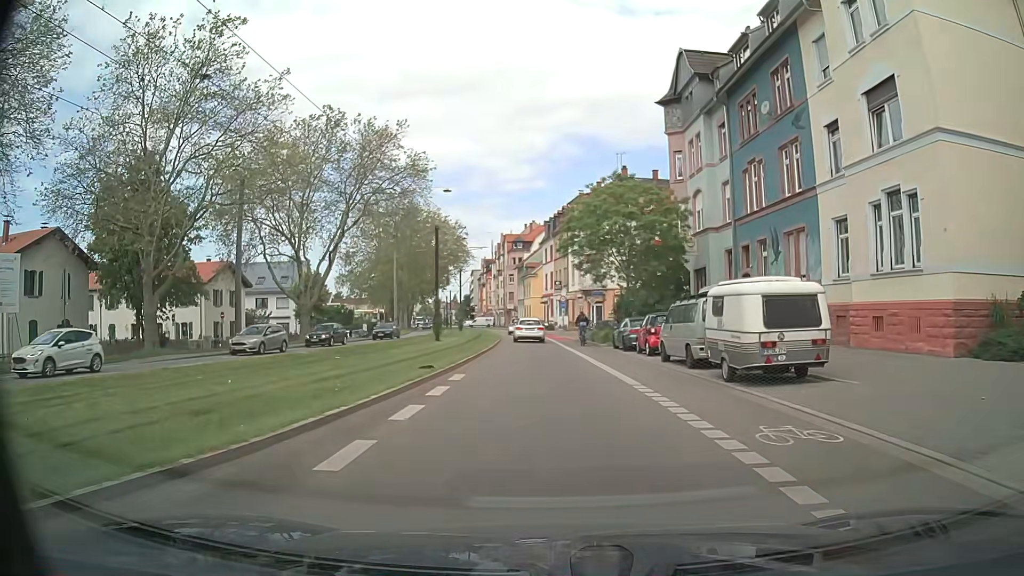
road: secondary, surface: asphalt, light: Day
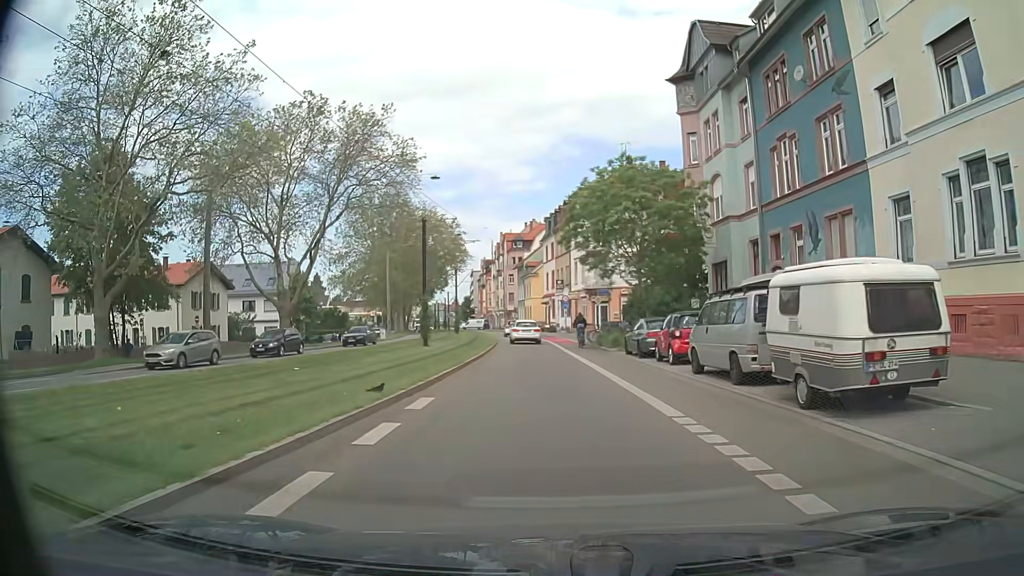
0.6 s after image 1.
(0.0, +4.5) m; +1°
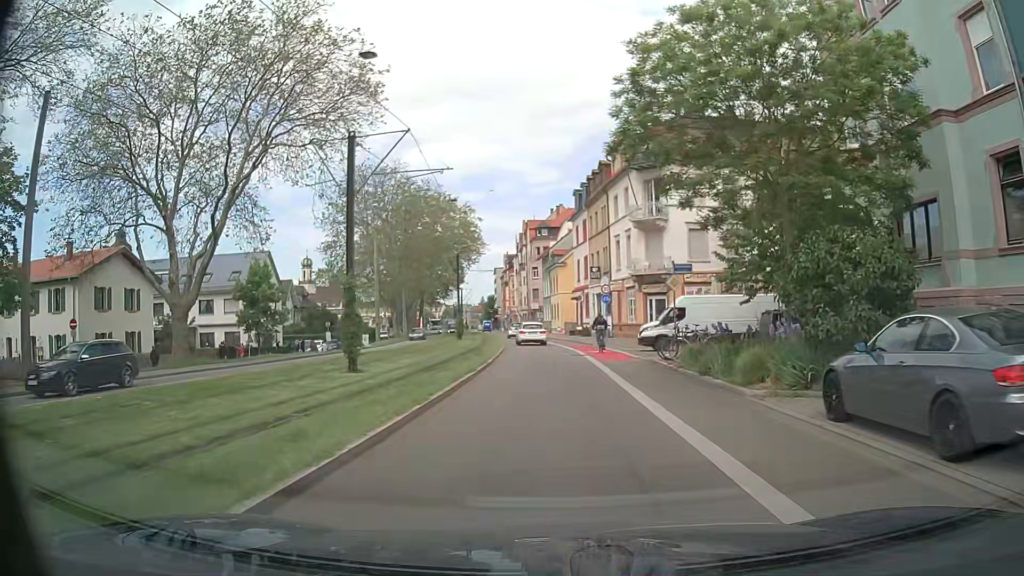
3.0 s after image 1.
(-0.4, +17.9) m; -3°
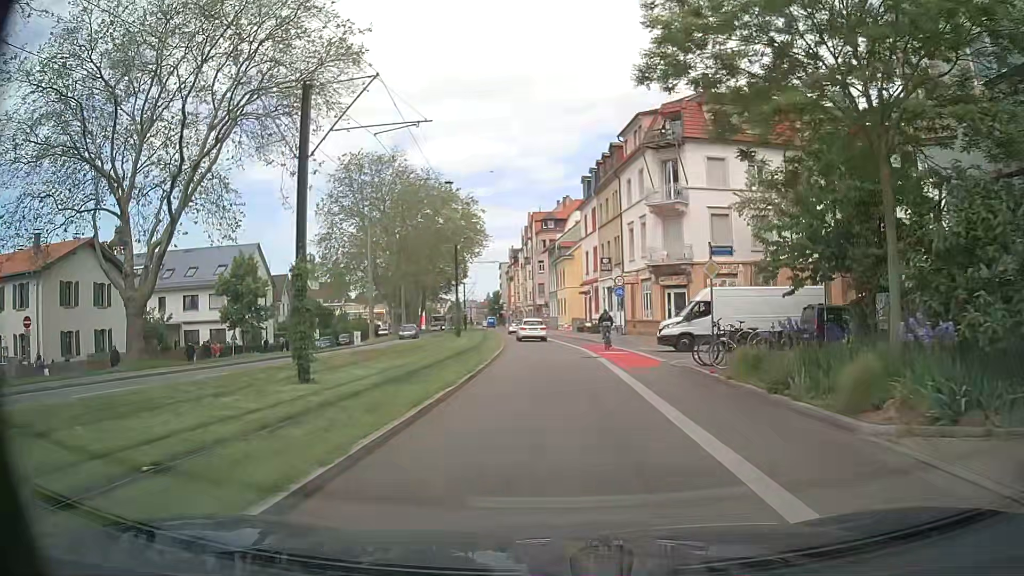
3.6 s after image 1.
(0.0, +4.5) m; -1°
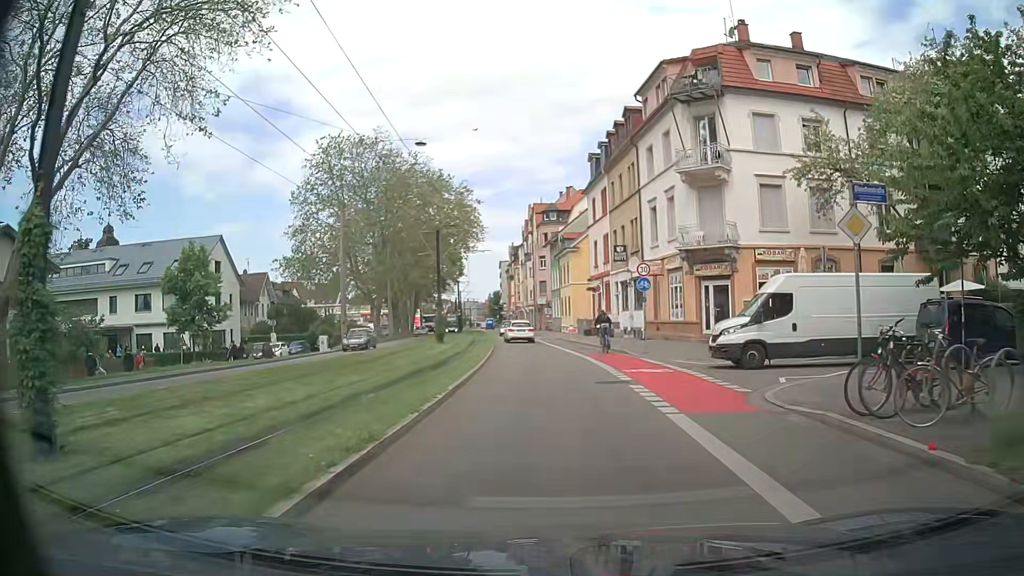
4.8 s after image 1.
(+0.1, +9.0) m; +1°
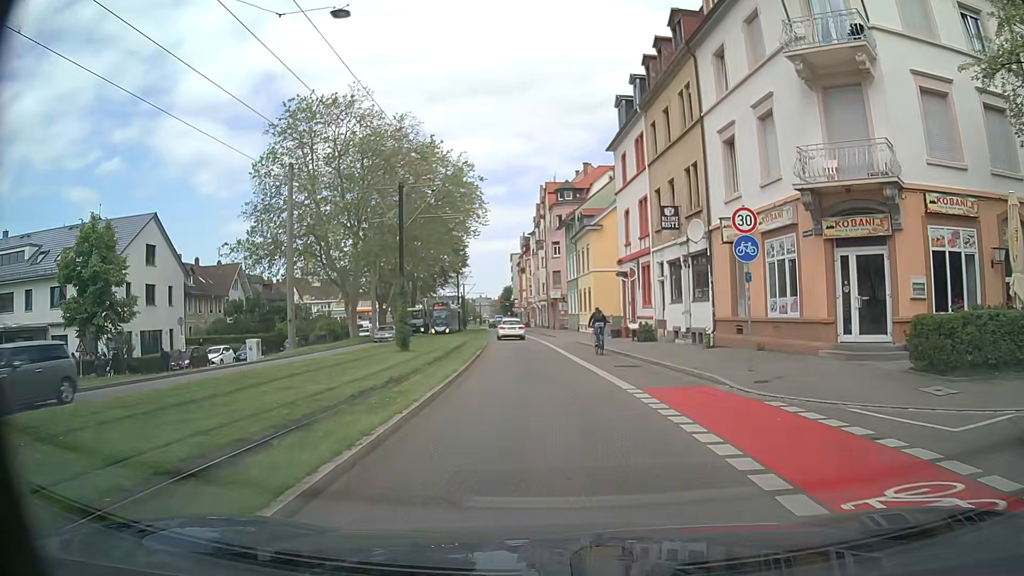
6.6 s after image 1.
(-0.2, +13.5) m; -2°
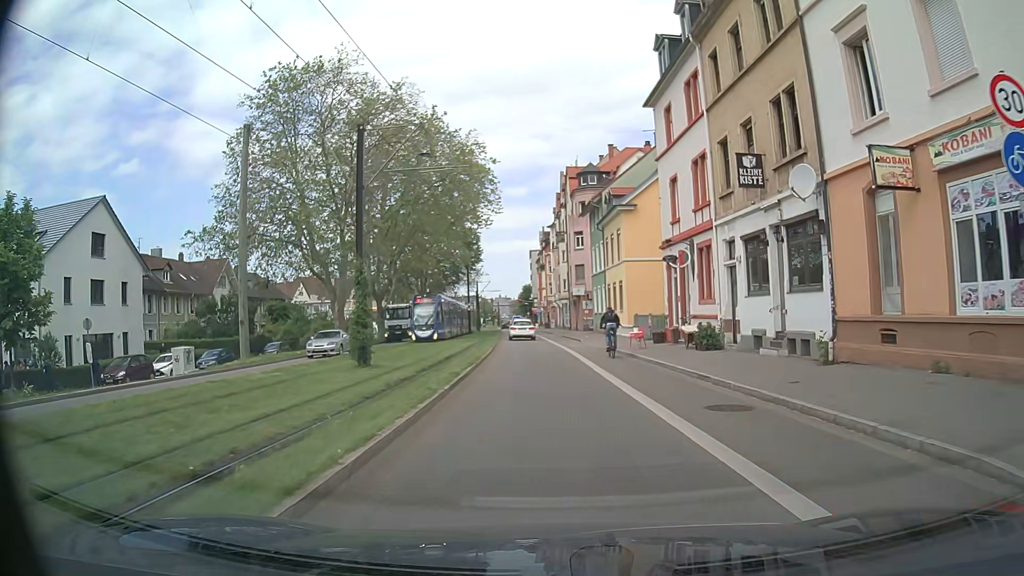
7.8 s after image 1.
(-0.1, +9.0) m; -2°
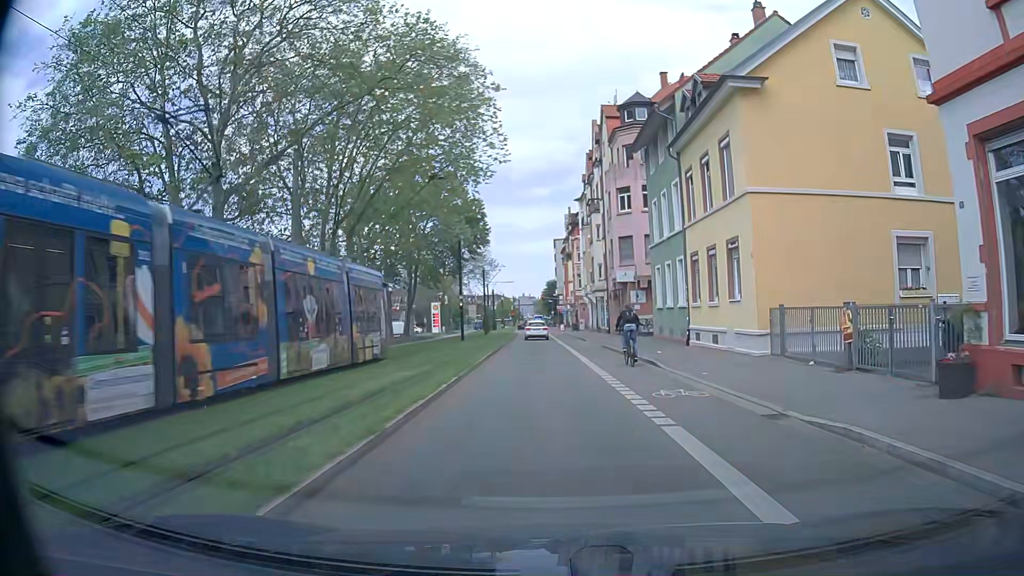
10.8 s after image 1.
(-0.2, +22.6) m; -3°
